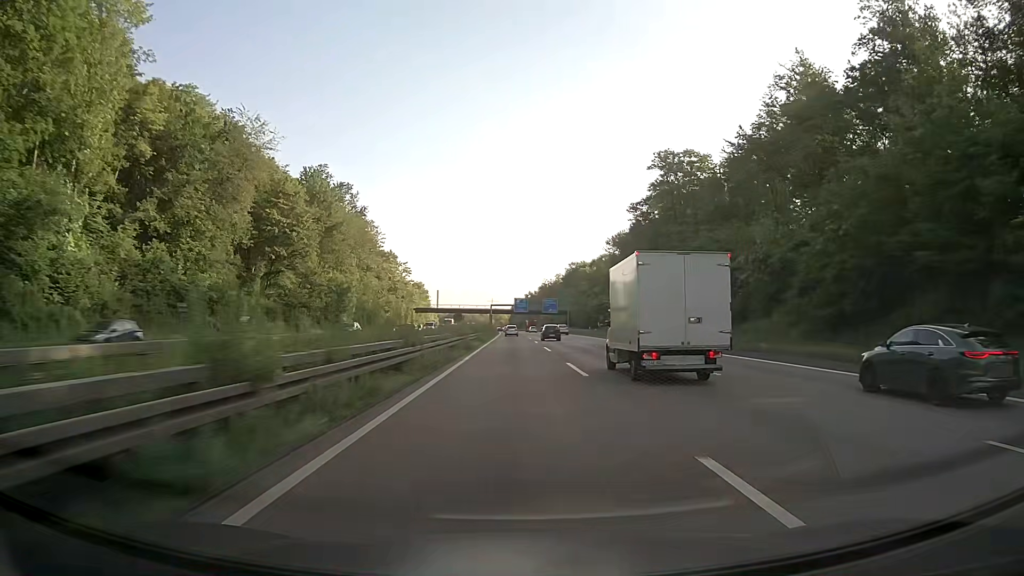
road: motorway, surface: asphalt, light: Day
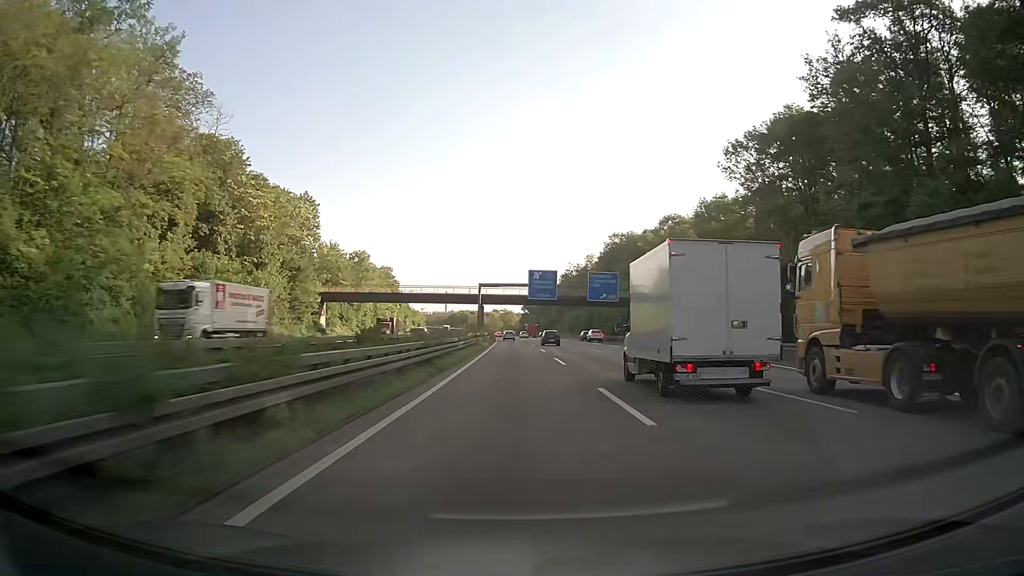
(-0.8, +97.1) m; -1°
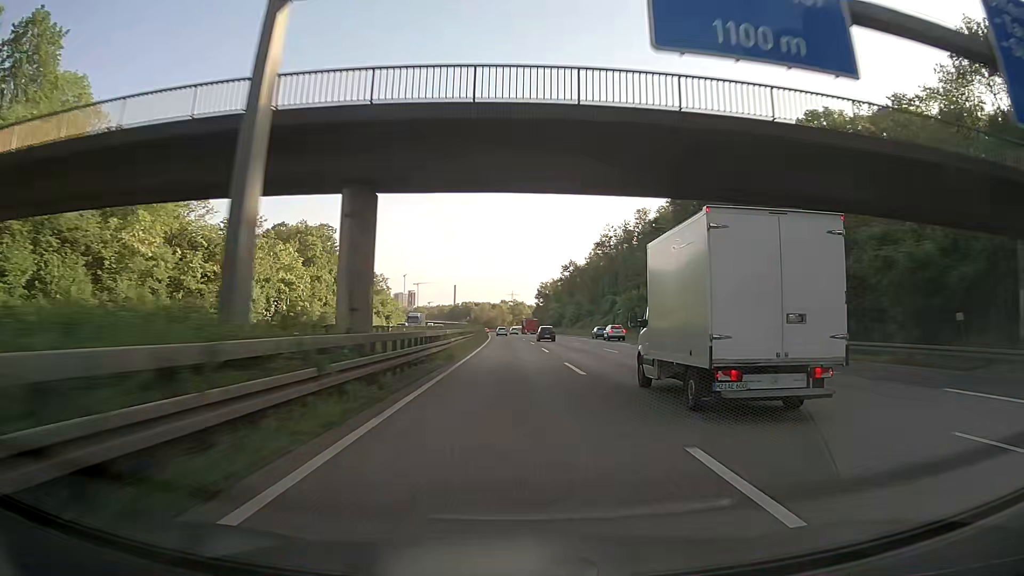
(-0.7, +78.8) m; -1°
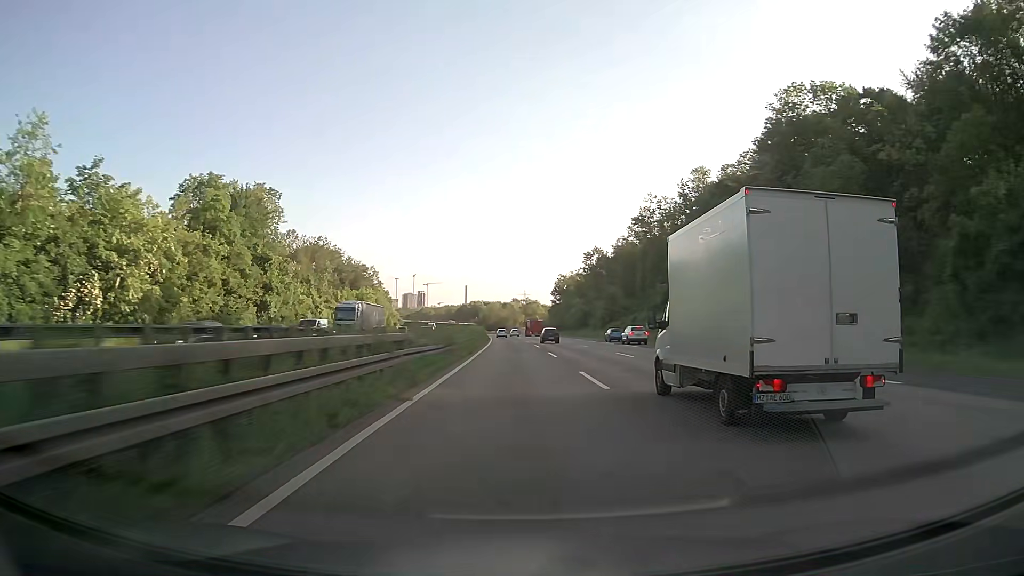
(-0.3, +39.5) m; -1°
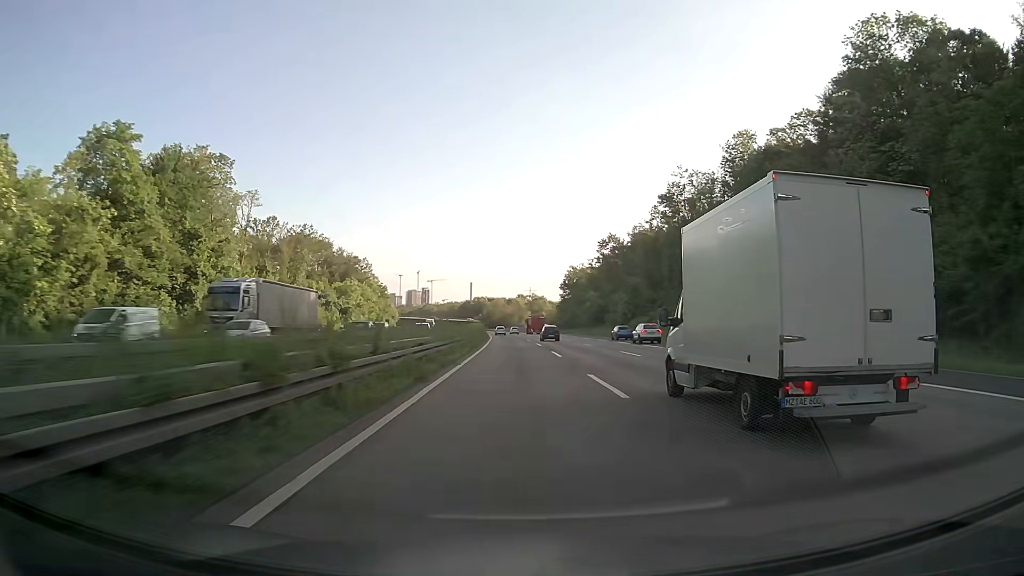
(-0.1, +19.8) m; 0°
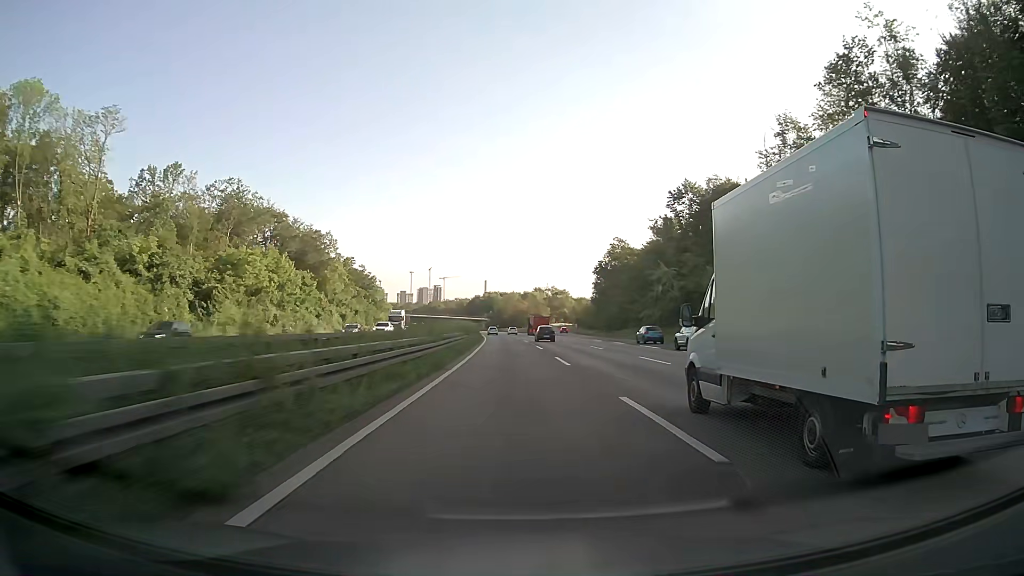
(-0.6, +59.5) m; -1°
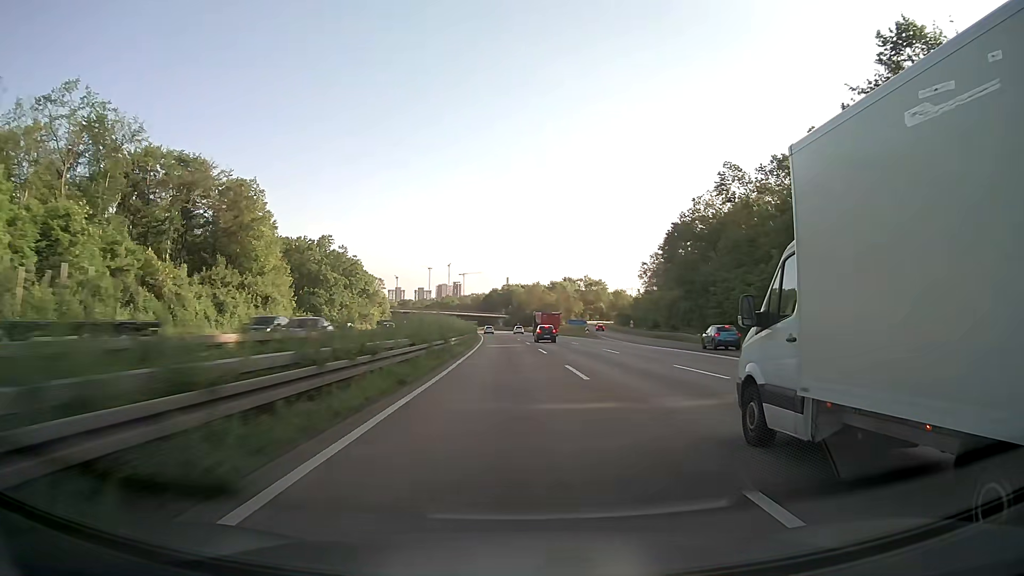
(-0.8, +59.6) m; -2°
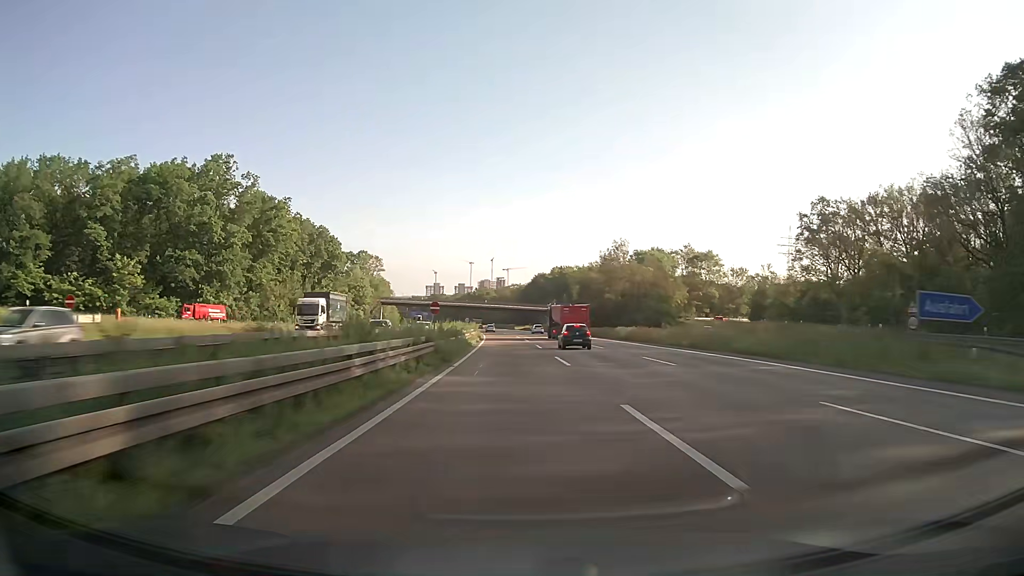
(-3.4, +99.2) m; -4°
(0, +10) (0, +20) (0, +30) (-1, +40) (-1, +50) (-1, +60) (-2, +70) (-2, +80) (-3, +90) (-3, +100) m
